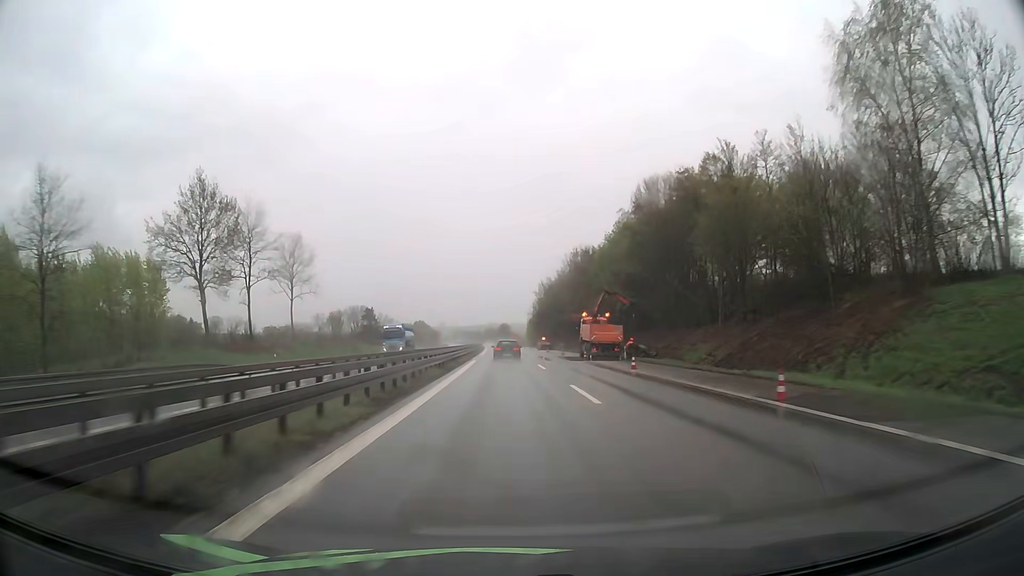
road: motorway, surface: asphalt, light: Day
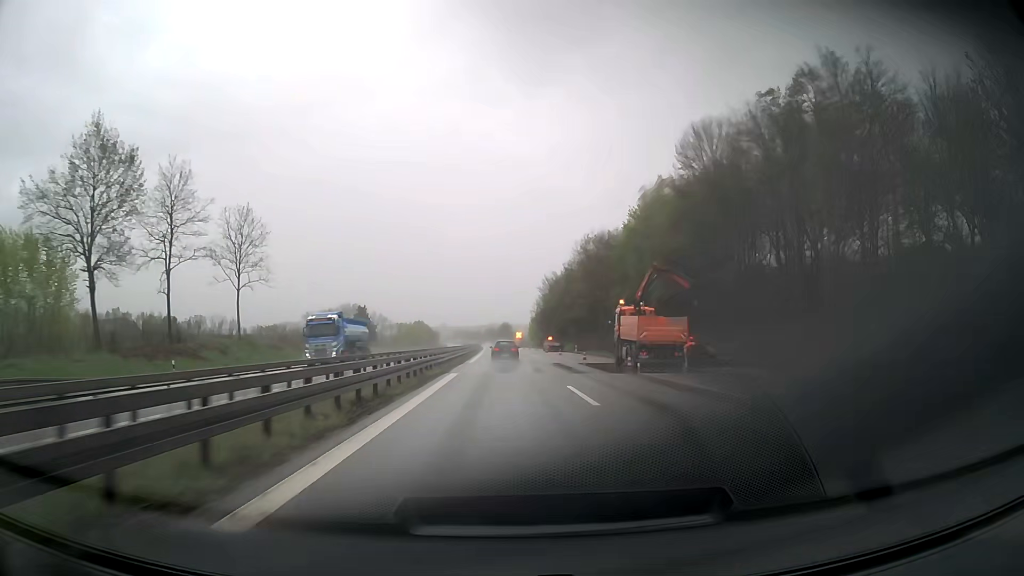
(0.0, +18.5) m; 0°
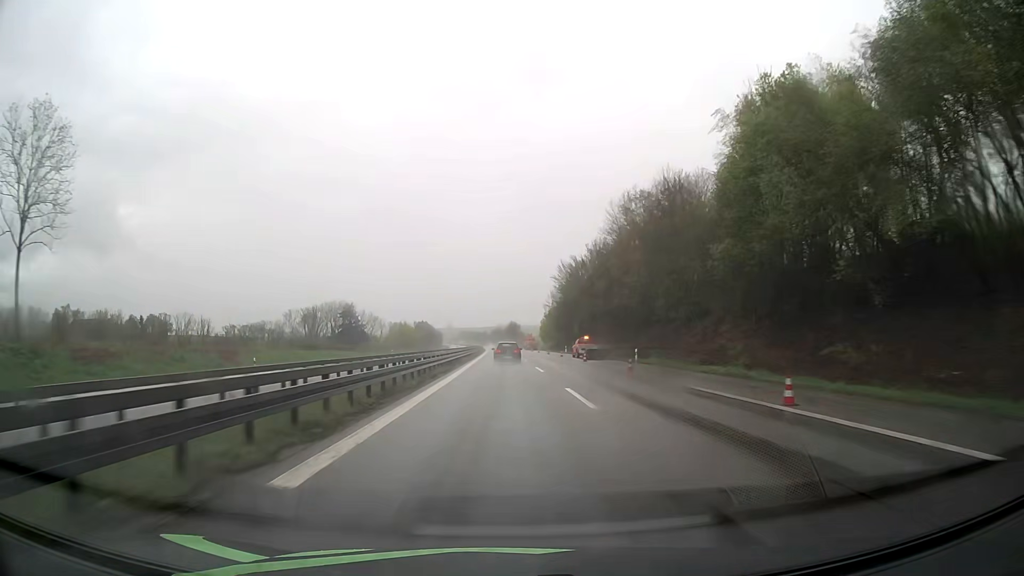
(-0.2, +36.4) m; -1°
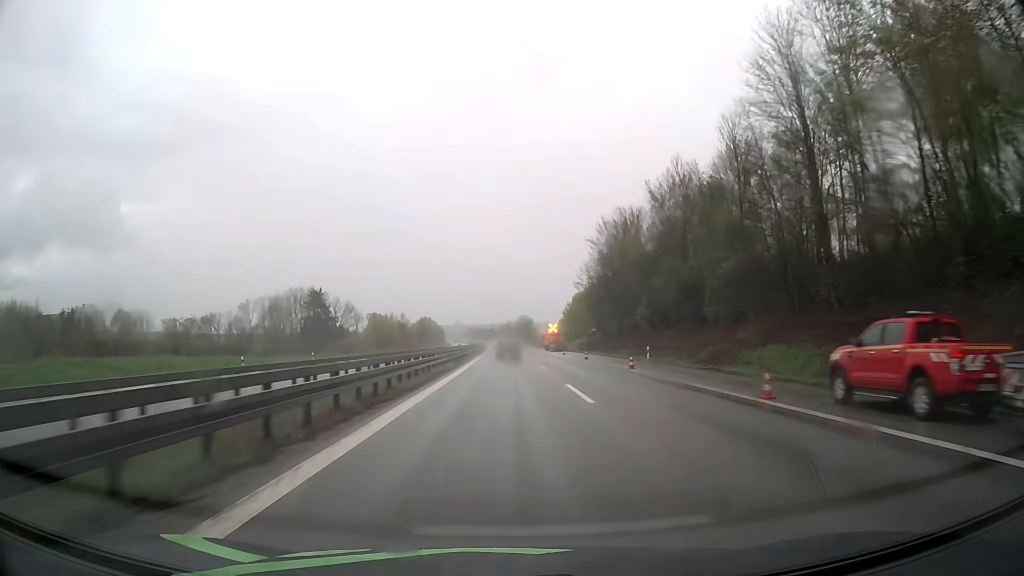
(-0.3, +53.5) m; -1°
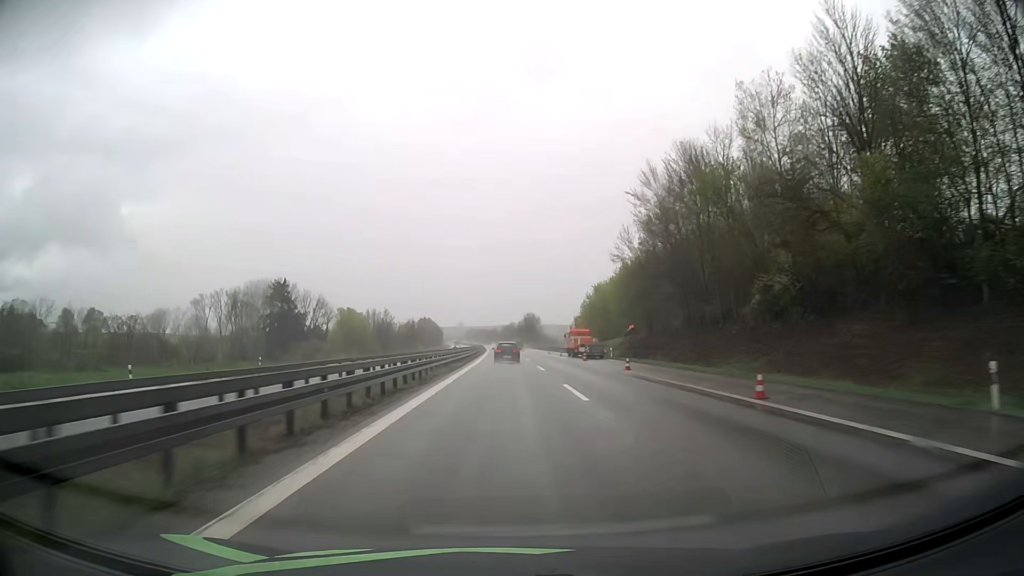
(-0.1, +35.1) m; 0°
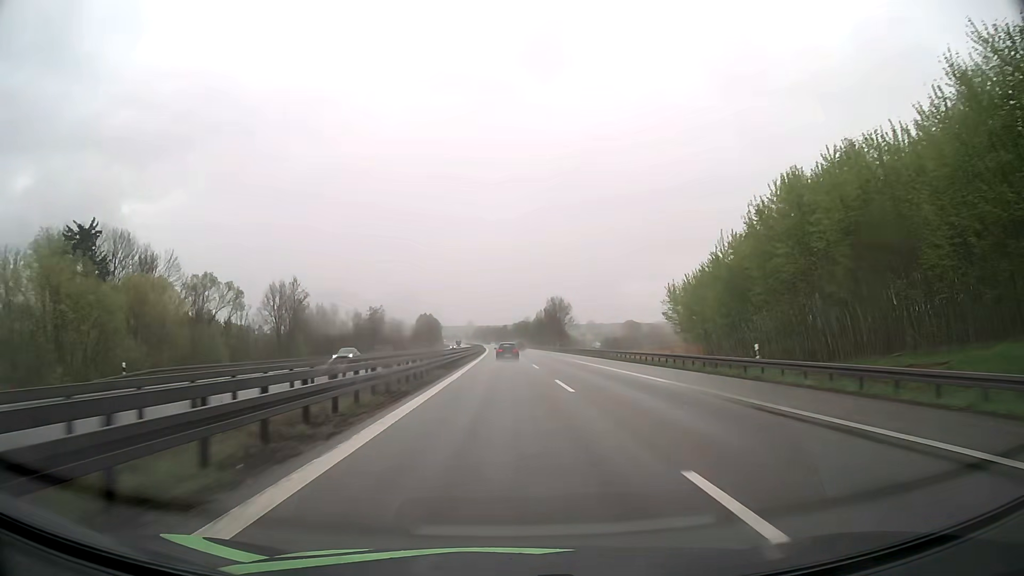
(-0.6, +87.5) m; -1°
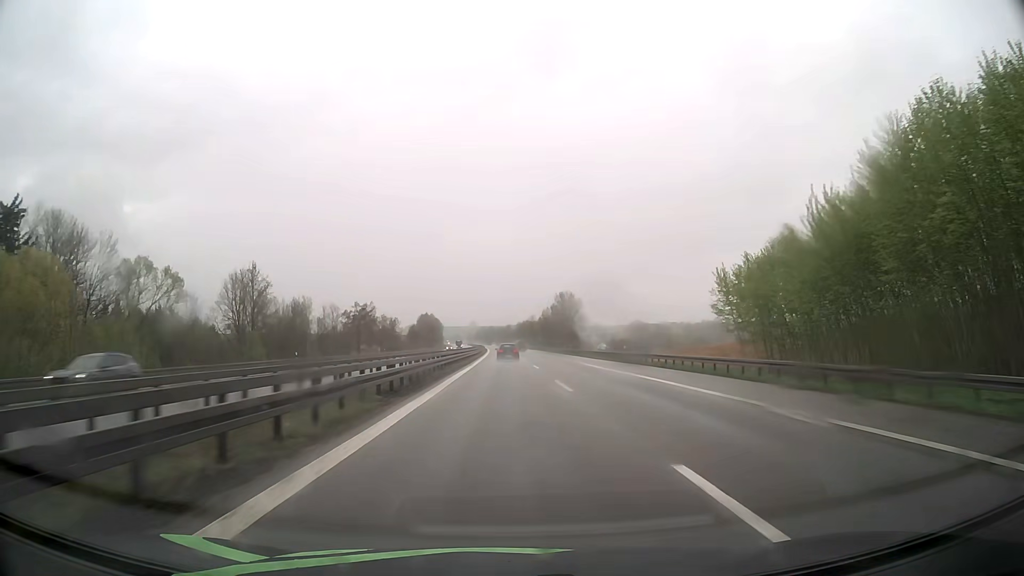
(0.0, +17.6) m; 0°
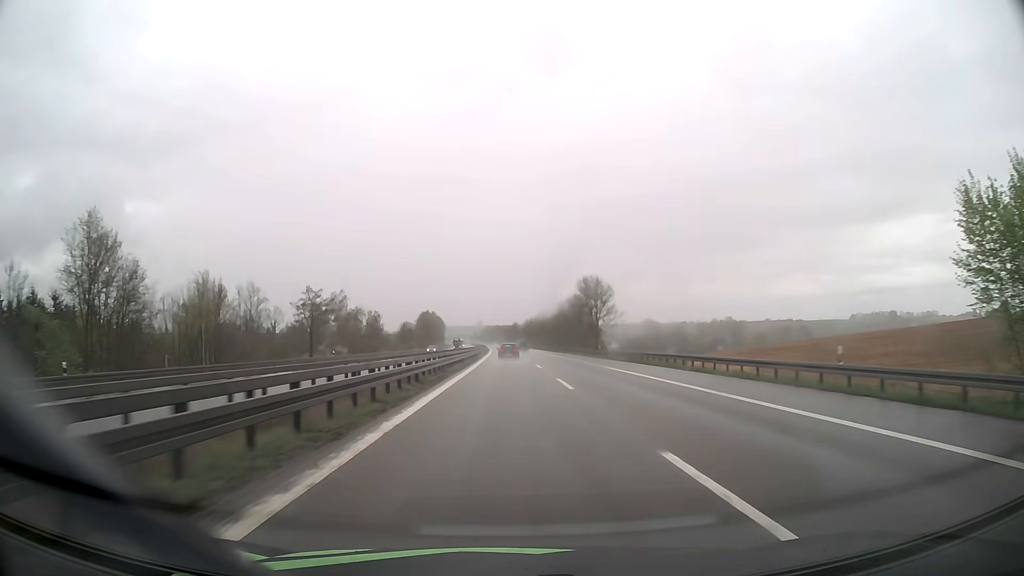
(-0.2, +35.5) m; -1°
(0, +10) (0, +20) (0, +30) (0, +40) (0, +50) (0, +60) (0, +70) (-1, +80) (-1, +90) (-1, +100) m
